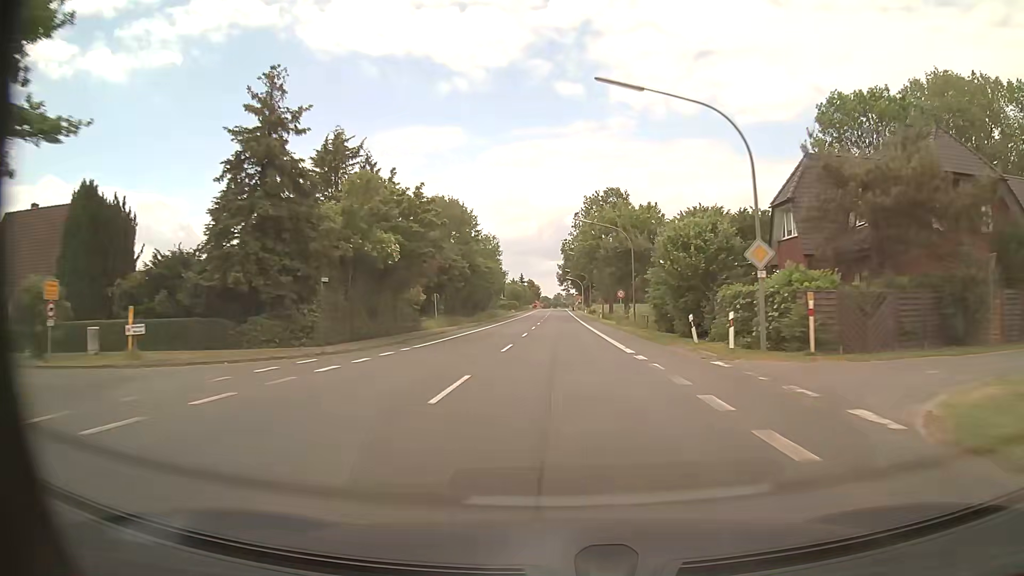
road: primary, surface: asphalt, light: Day
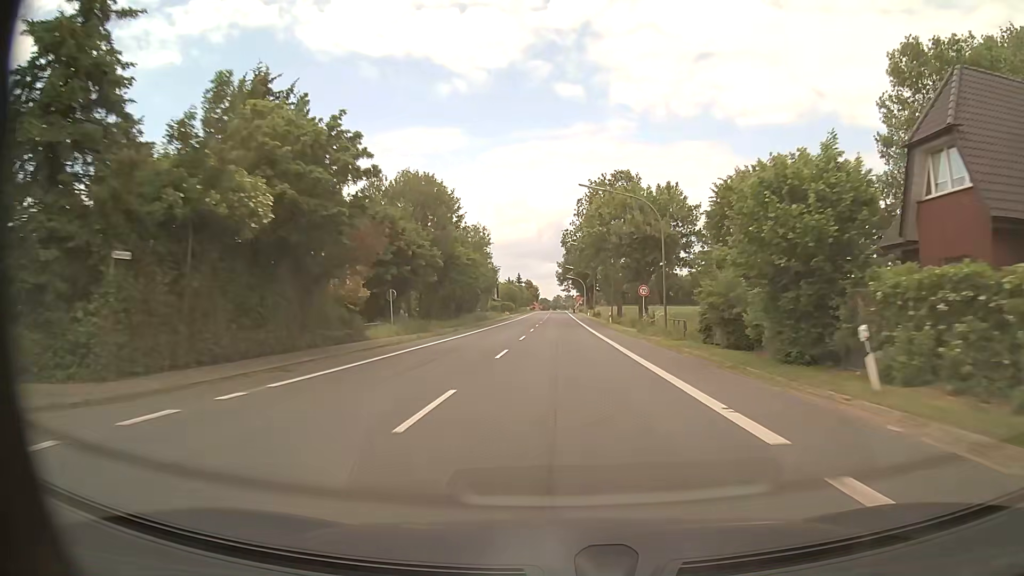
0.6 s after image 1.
(0.0, +14.1) m; 0°
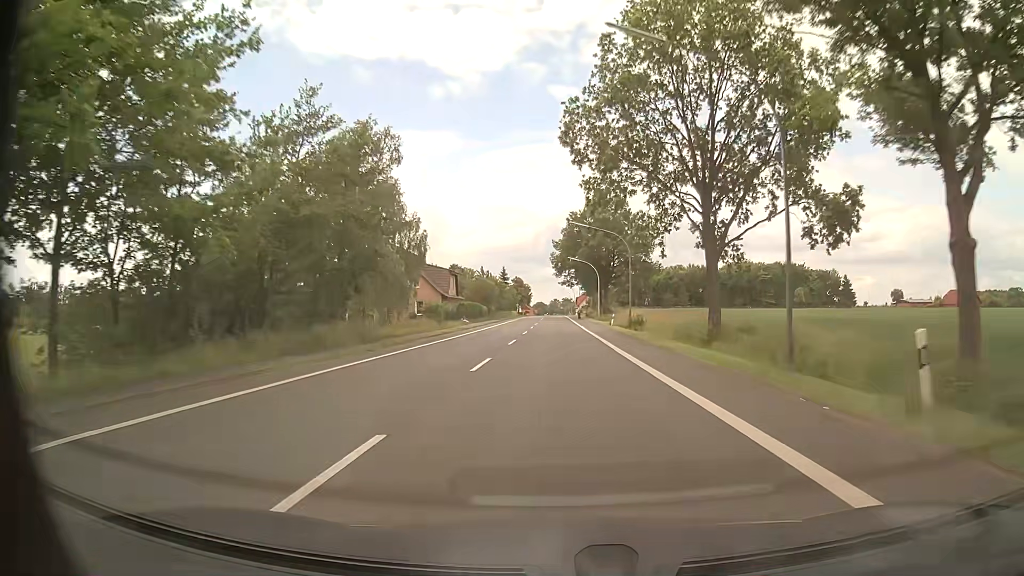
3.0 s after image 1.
(+0.2, +51.9) m; 0°
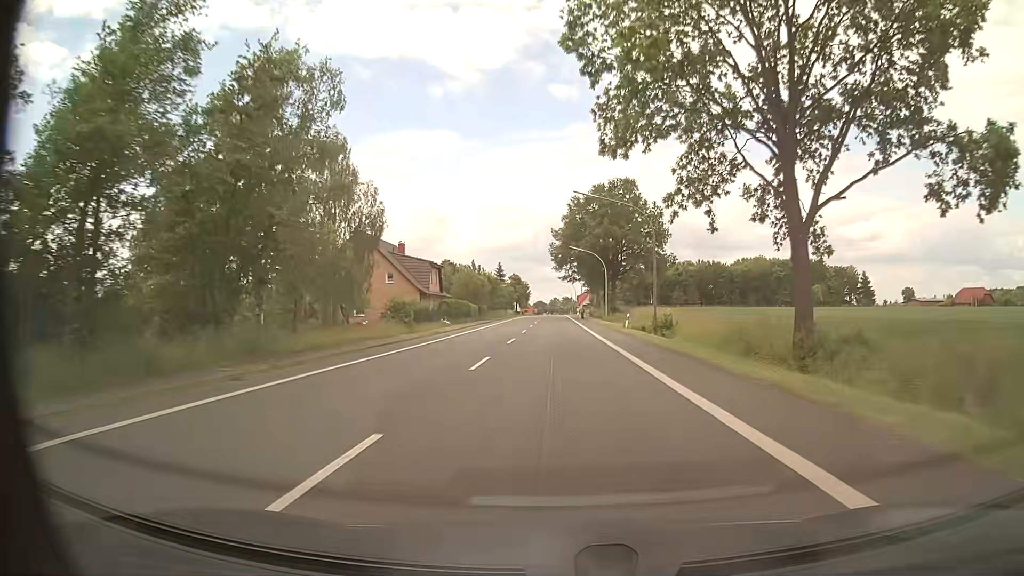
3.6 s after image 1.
(0.0, +11.9) m; 0°
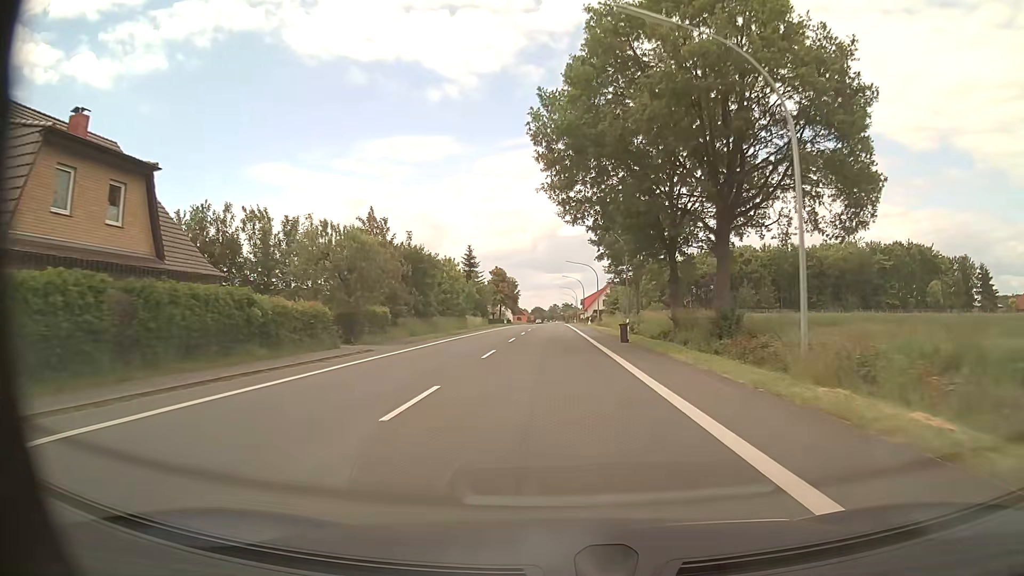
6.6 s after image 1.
(+0.4, +54.6) m; 0°
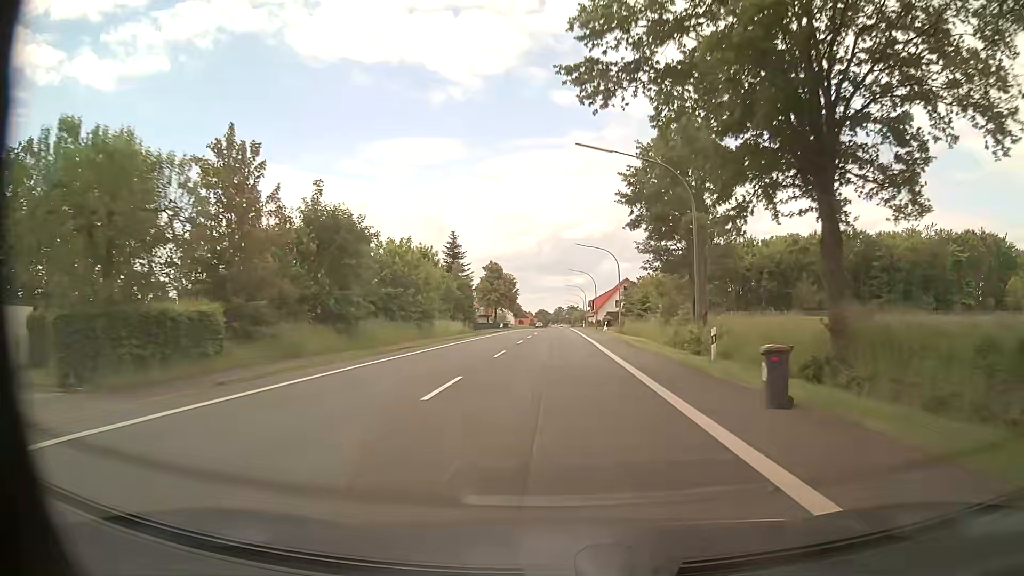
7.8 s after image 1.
(-0.1, +21.7) m; -1°
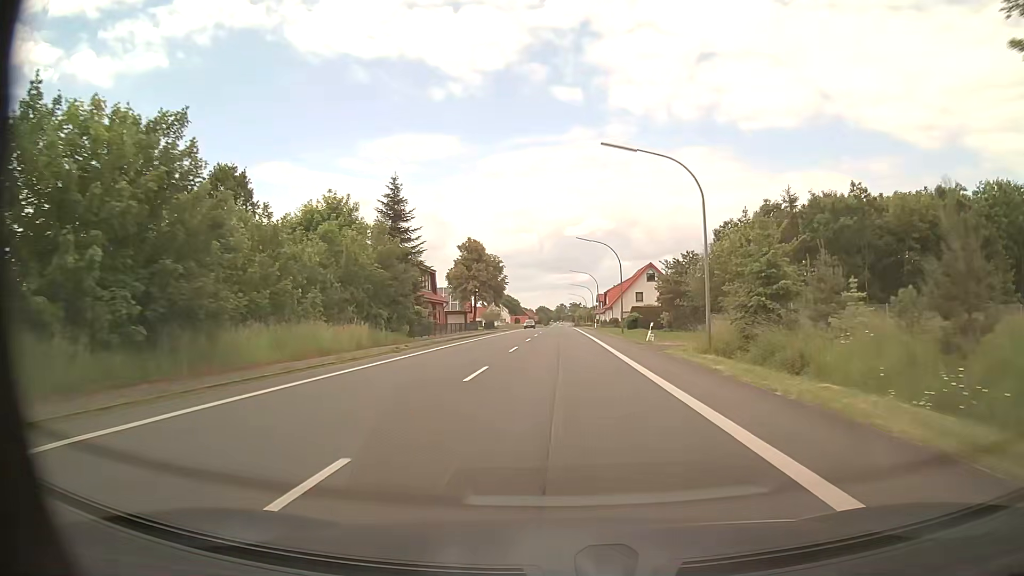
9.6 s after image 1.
(0.0, +32.8) m; 0°
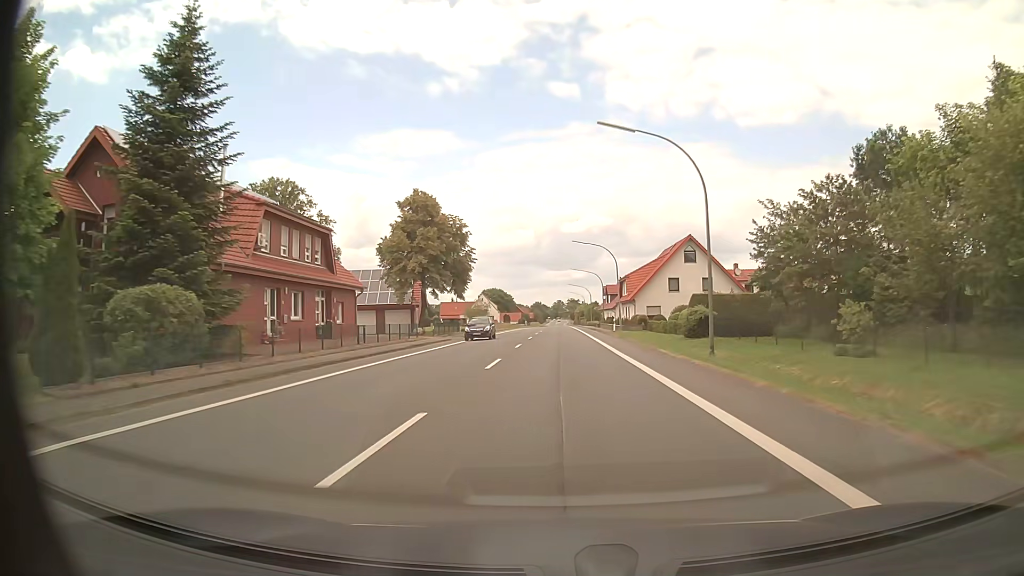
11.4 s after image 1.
(+0.1, +33.1) m; 0°
(0, +10) (0, +20) (0, +30) (0, +40) (0, +50) (0, +60) (+1, +70) (+1, +80) (+1, +90) (+1, +100) m
